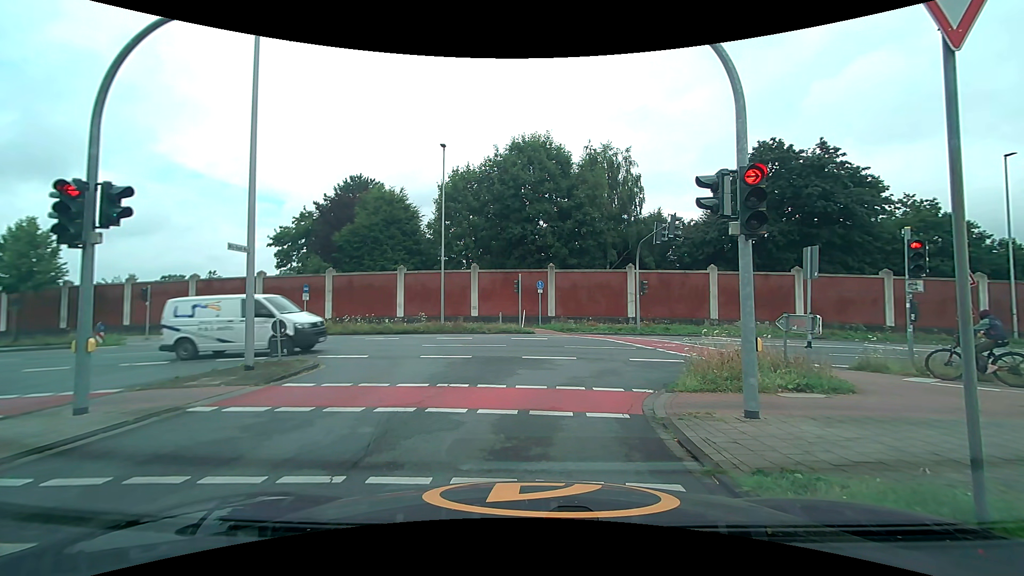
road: unclassified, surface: asphalt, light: Day
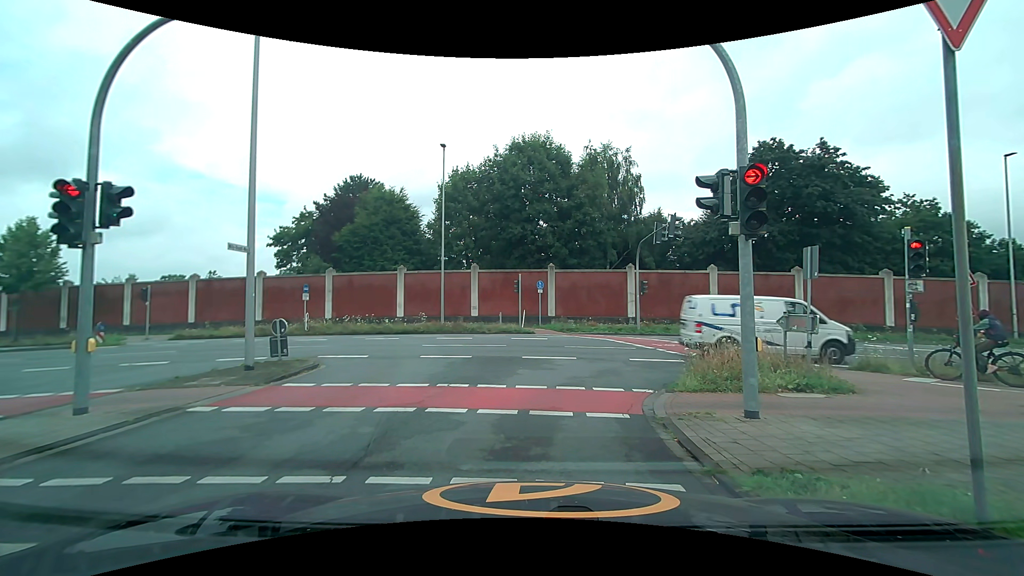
(0.0, 0.0) m; 0°
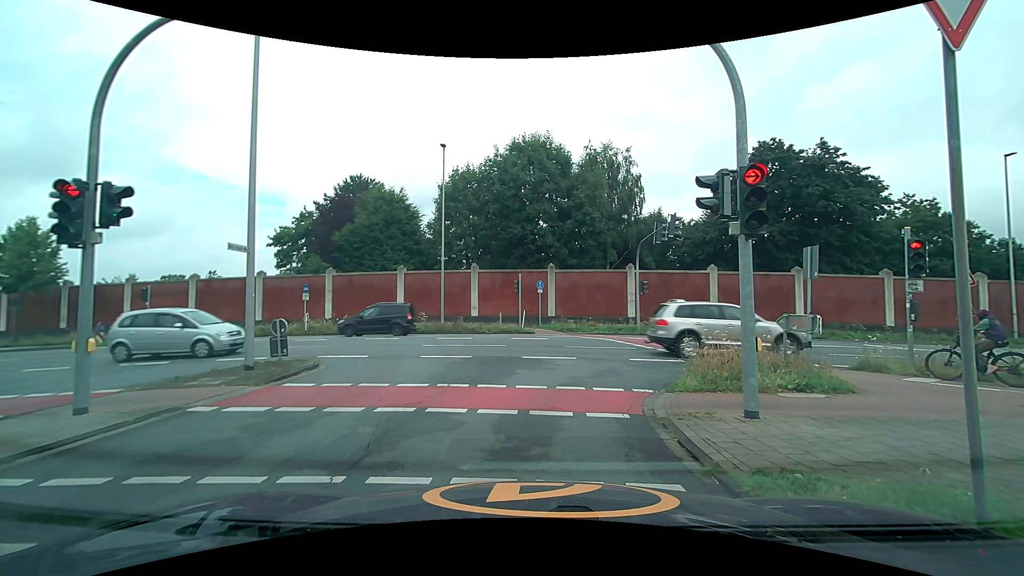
(0.0, 0.0) m; 0°
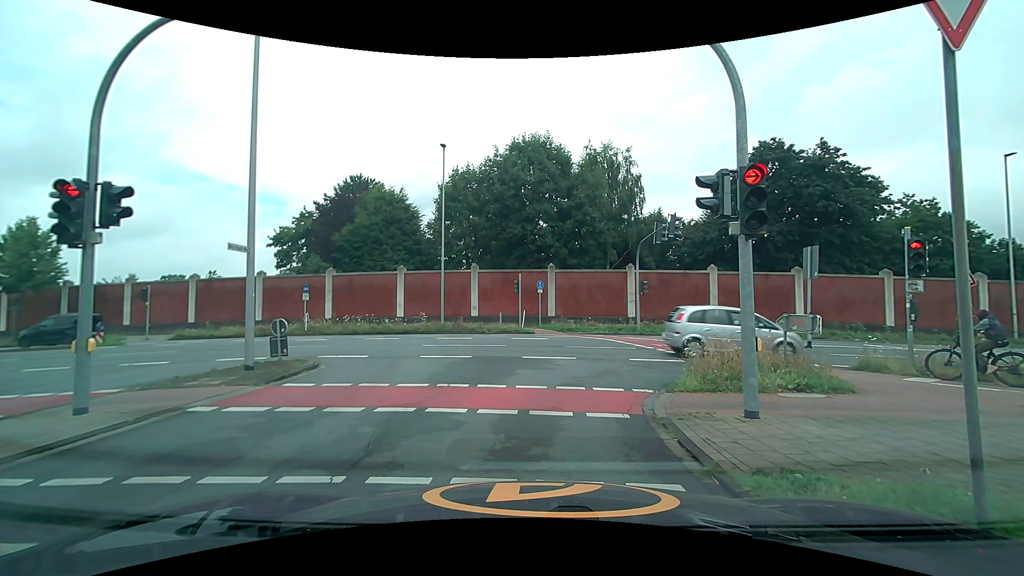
(0.0, 0.0) m; 0°
(0, +10) (+6, +18) (+16, +19) (+26, +19) (+36, +19) (+46, +18) (+56, +18) (+66, +18) (+76, +17) (+86, +17) m
